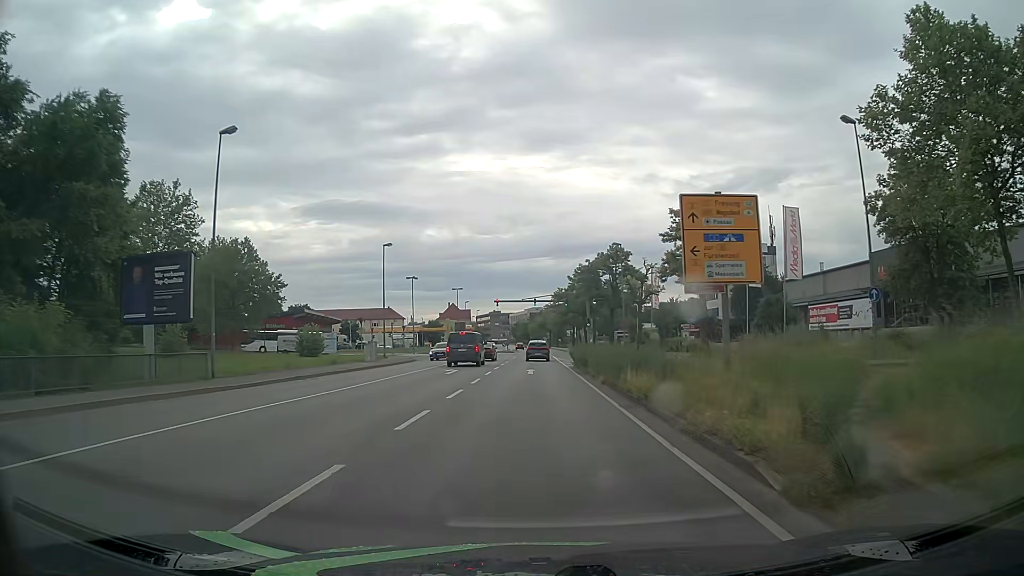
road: primary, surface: asphalt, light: Day
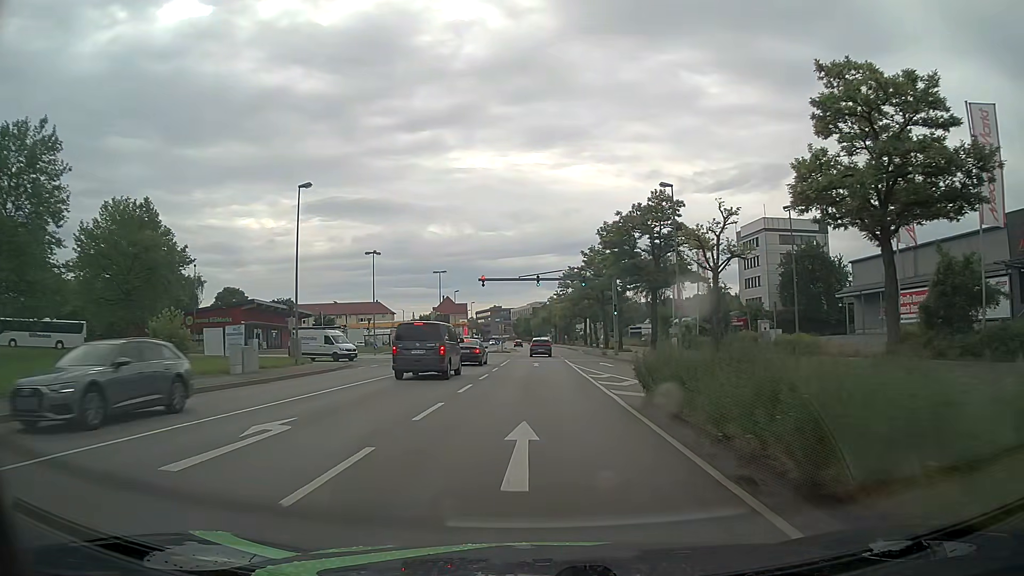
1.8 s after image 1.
(-0.2, +23.0) m; 0°
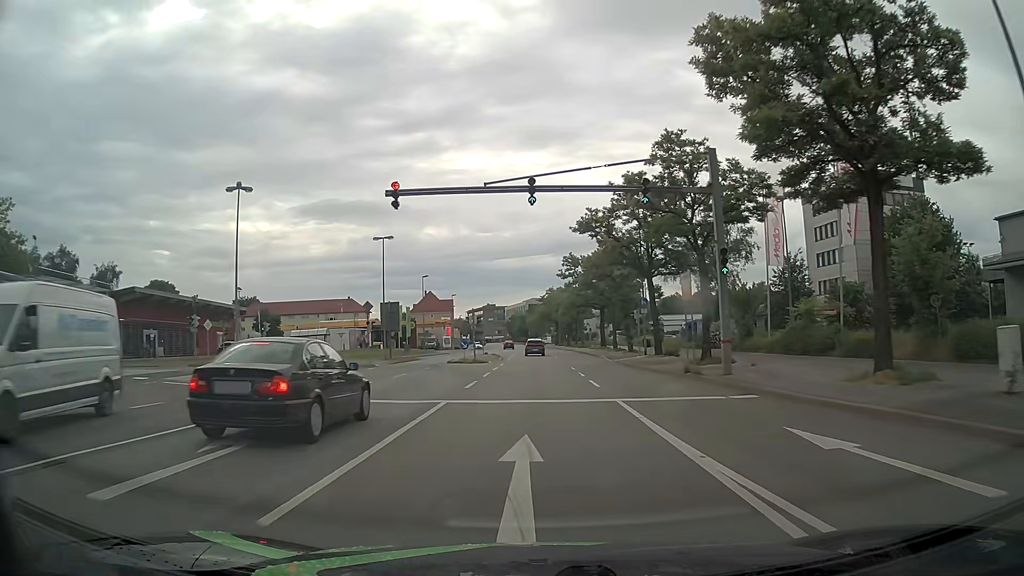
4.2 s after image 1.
(0.0, +30.7) m; 0°
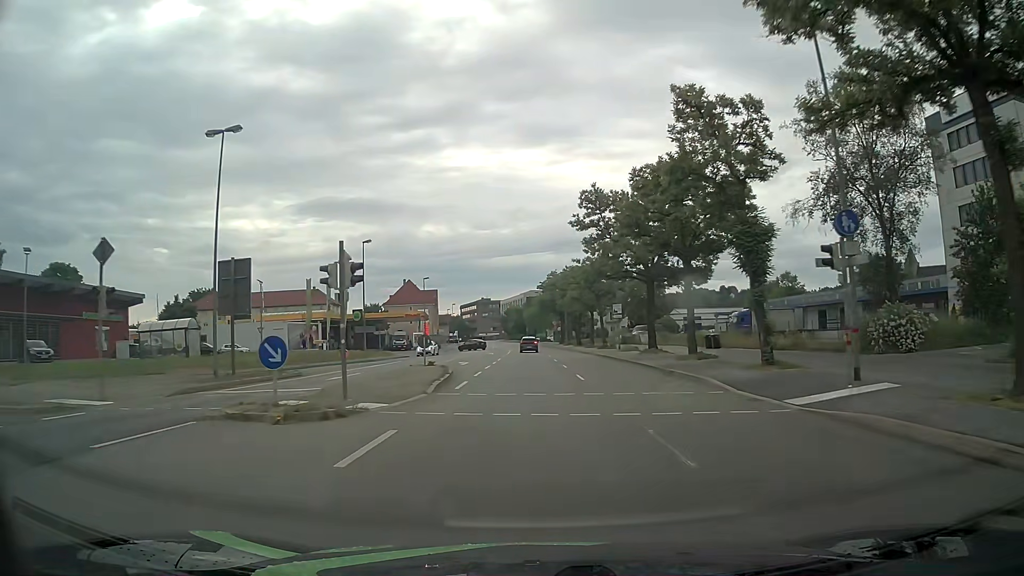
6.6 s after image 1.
(0.0, +30.6) m; 0°
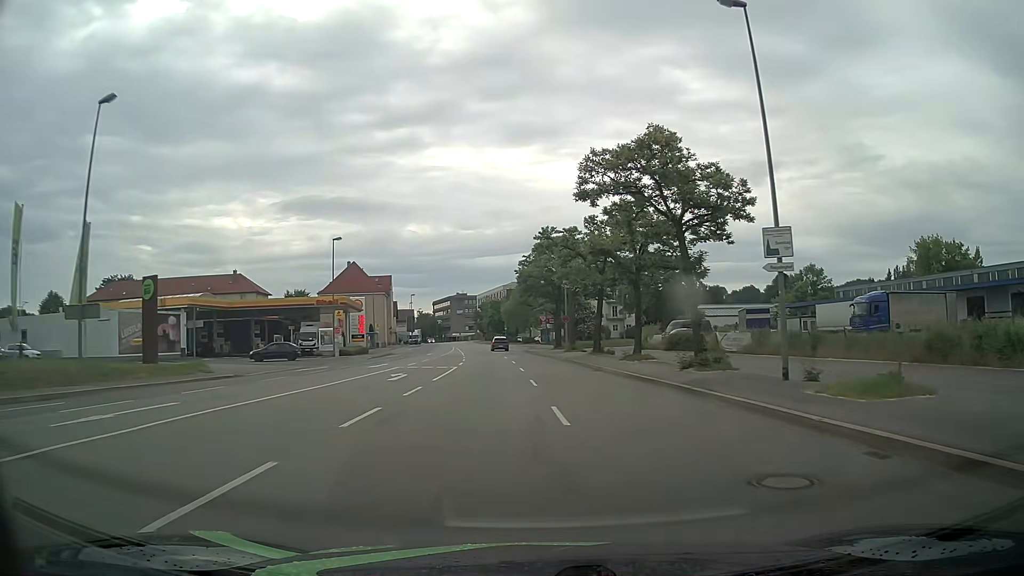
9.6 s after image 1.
(0.0, +38.3) m; +2°
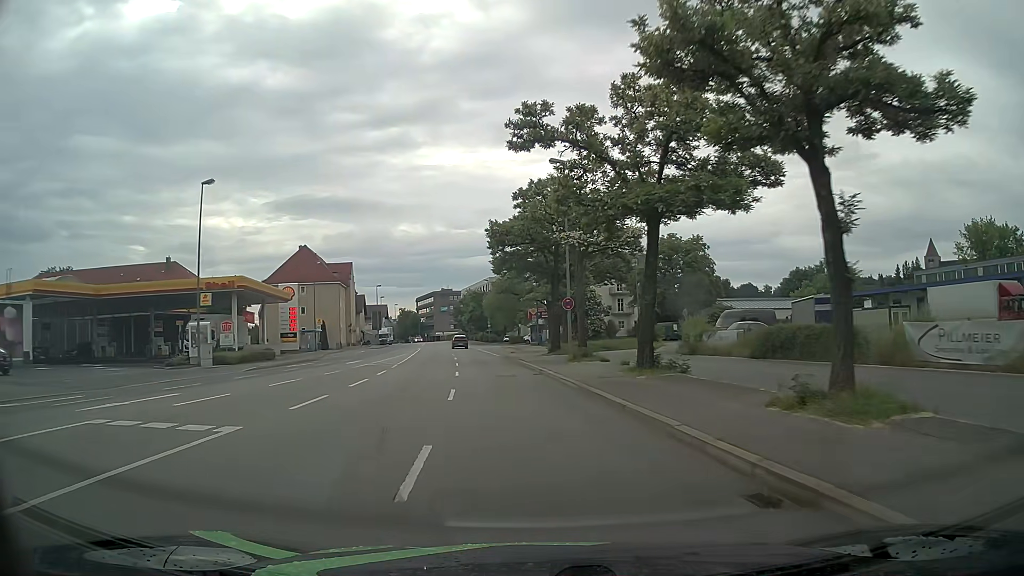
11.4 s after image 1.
(+0.4, +23.0) m; +1°
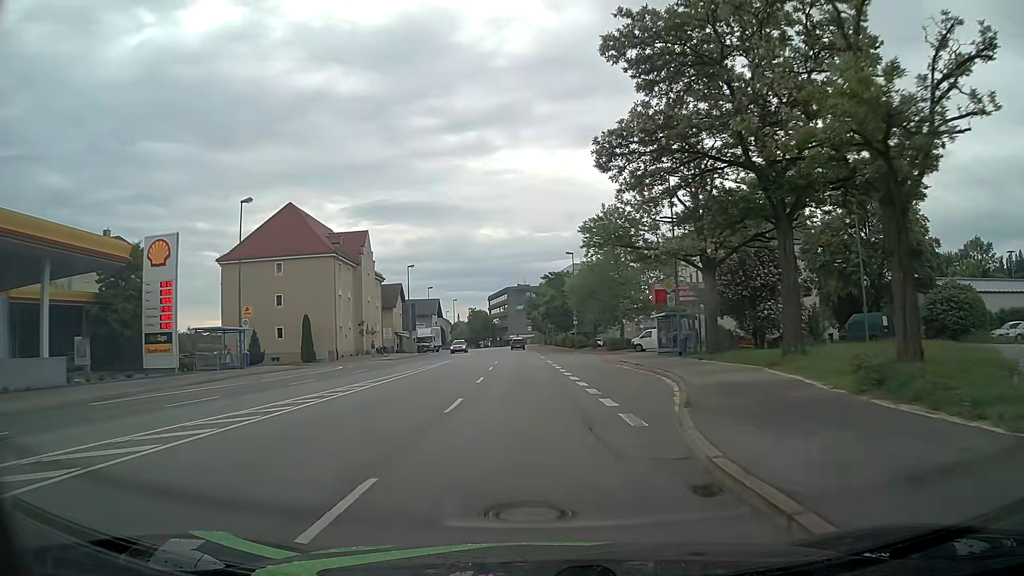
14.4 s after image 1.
(-2.9, +38.0) m; -7°
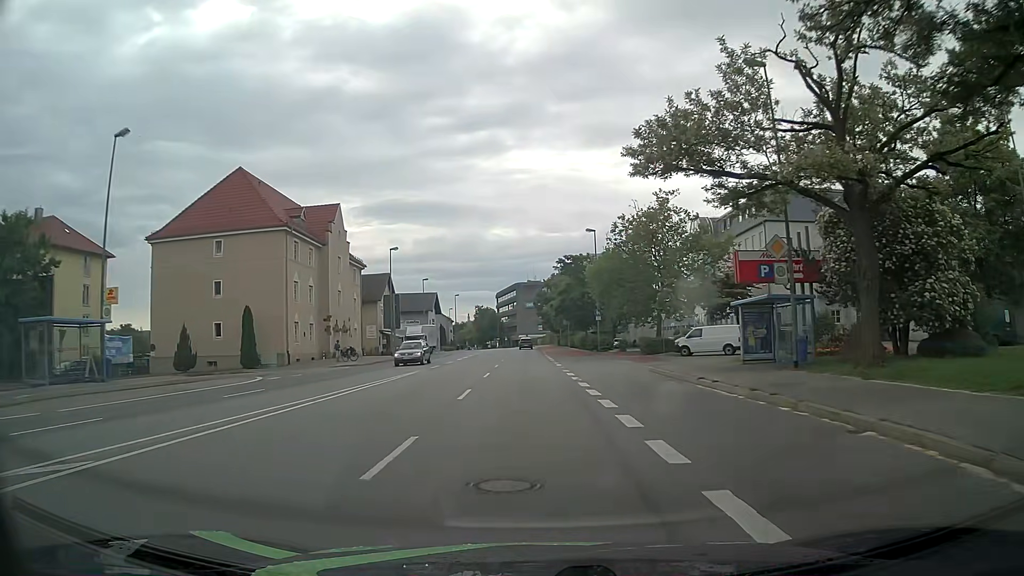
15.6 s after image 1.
(-0.2, +15.2) m; -1°
(0, +10) (0, +20) (0, +30) (0, +40) (0, +50) (0, +60) (-1, +70) (-1, +80) (-1, +90) (-1, +100) m
